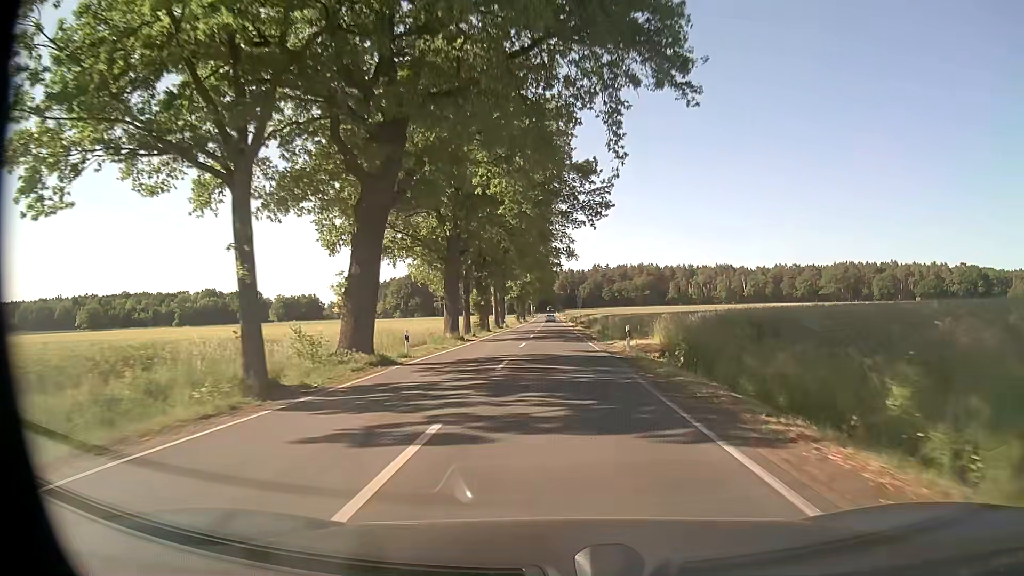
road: secondary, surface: asphalt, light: Day
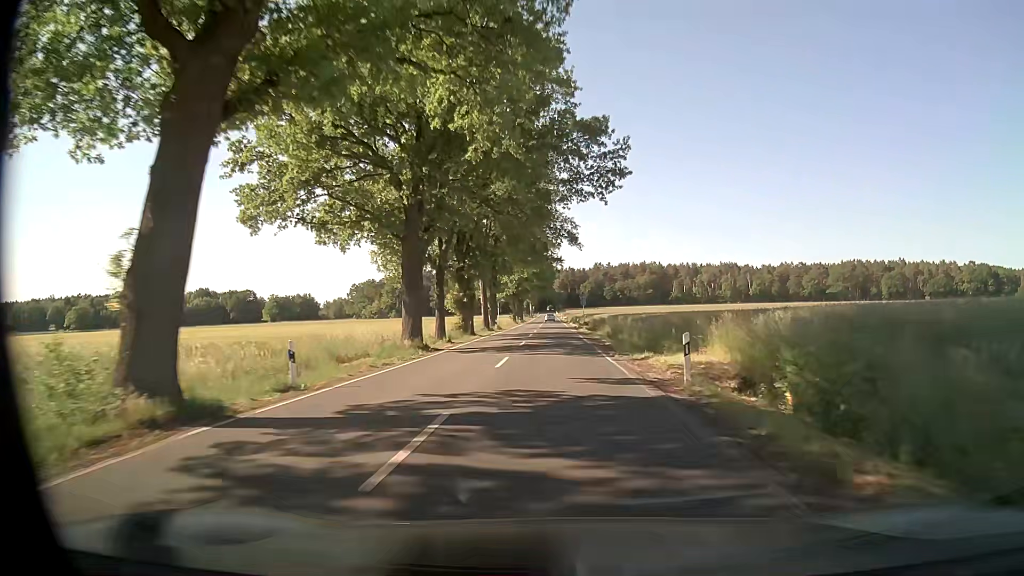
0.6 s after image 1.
(0.0, +11.3) m; 0°
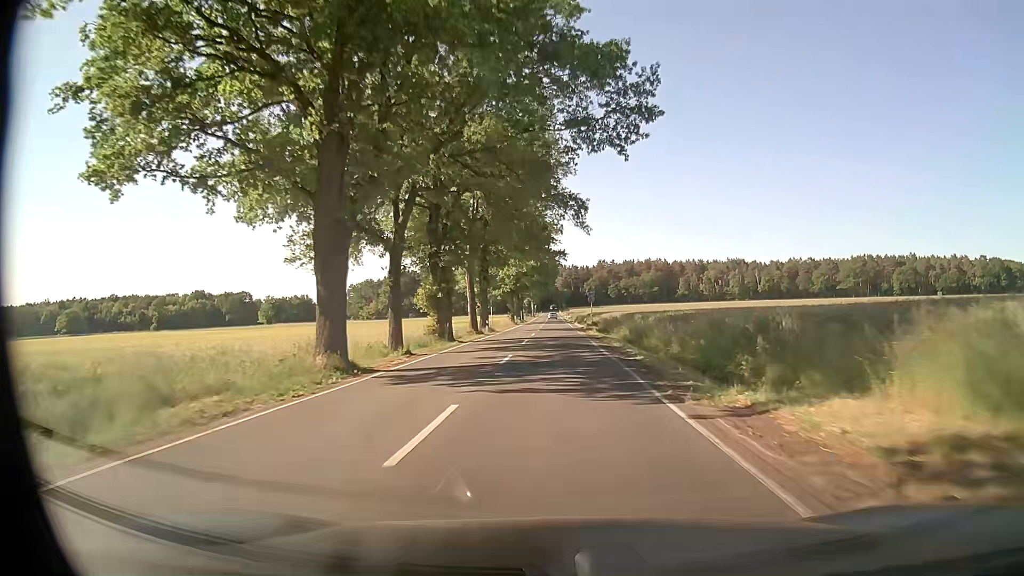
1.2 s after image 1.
(0.0, +11.4) m; 0°
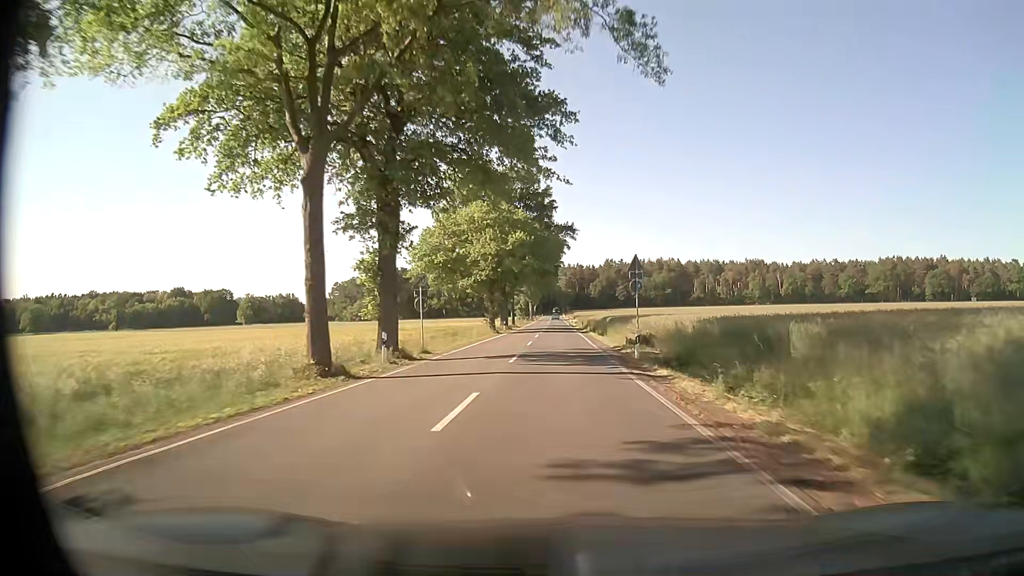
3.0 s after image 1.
(-0.2, +34.3) m; 0°
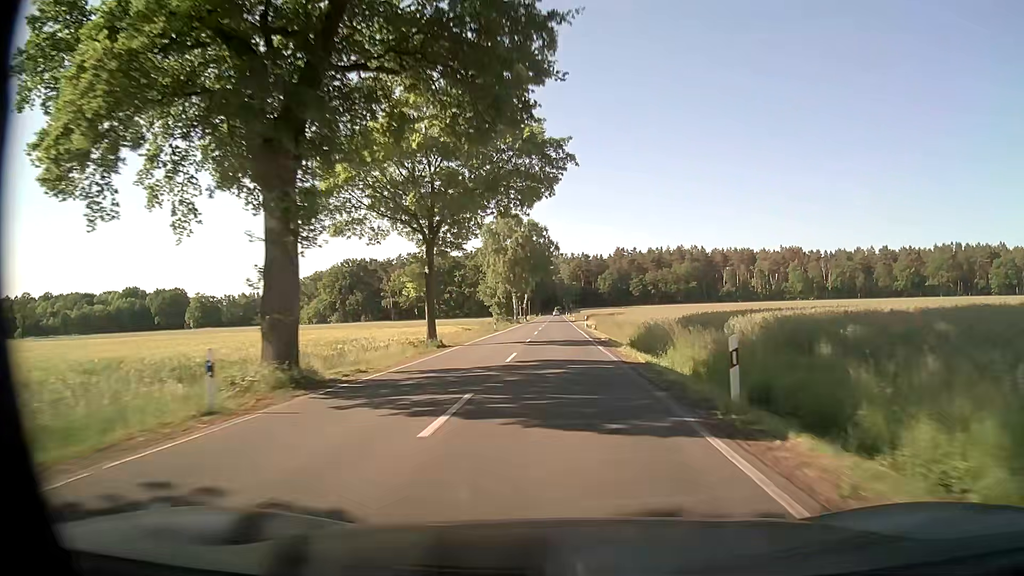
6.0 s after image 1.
(0.0, +61.5) m; 0°
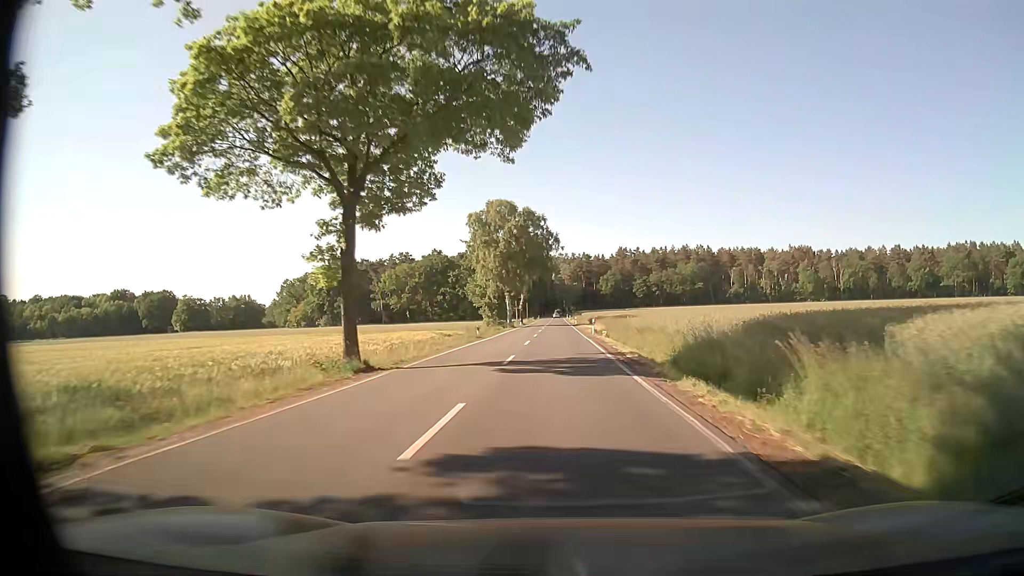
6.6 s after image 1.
(0.0, +13.2) m; 0°
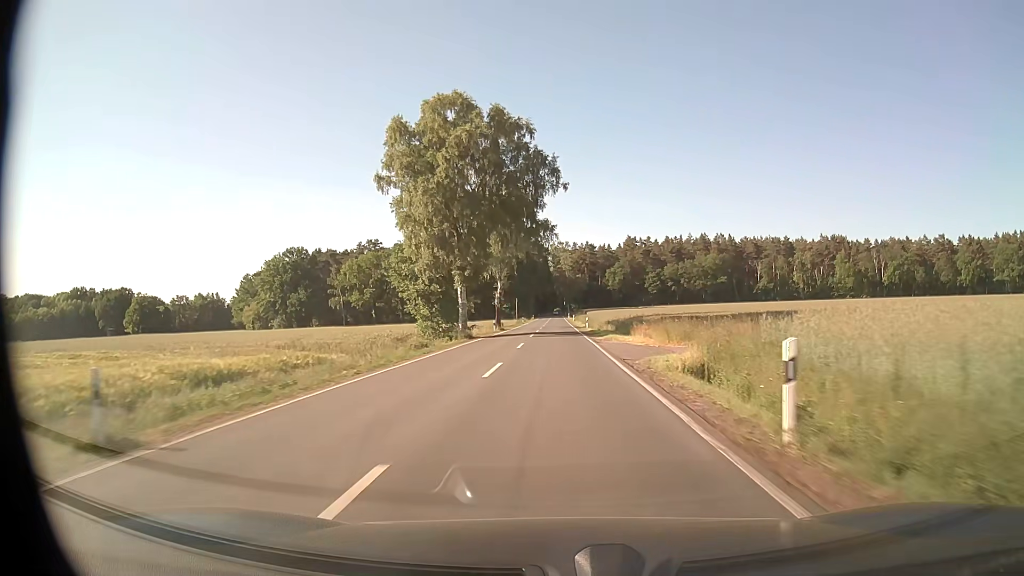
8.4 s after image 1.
(-0.1, +41.0) m; 0°
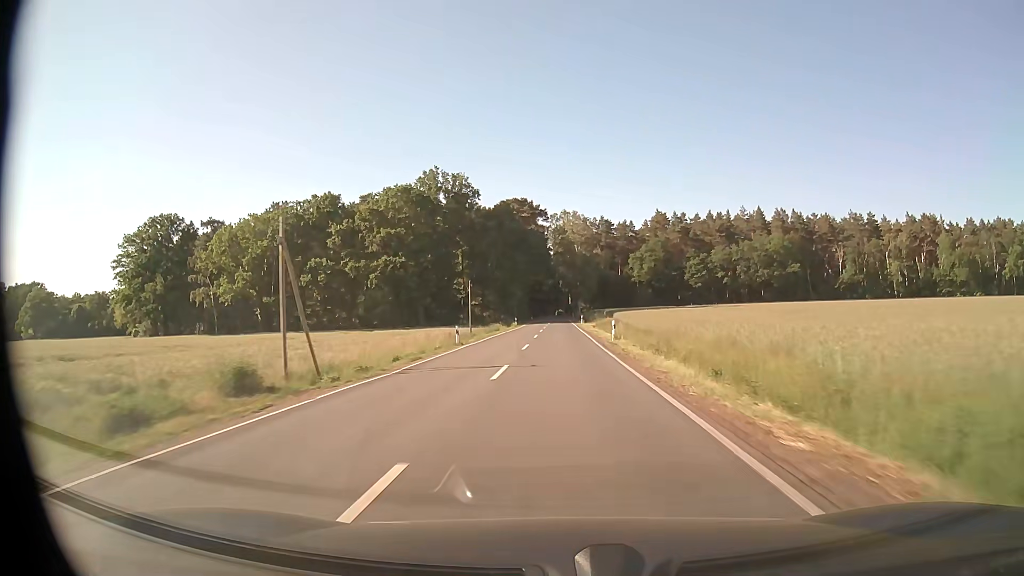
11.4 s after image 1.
(-0.3, +73.2) m; 0°
(0, +10) (0, +20) (0, +30) (0, +40) (0, +50) (0, +60) (0, +70) (0, +80) (0, +90) (0, +100) m
